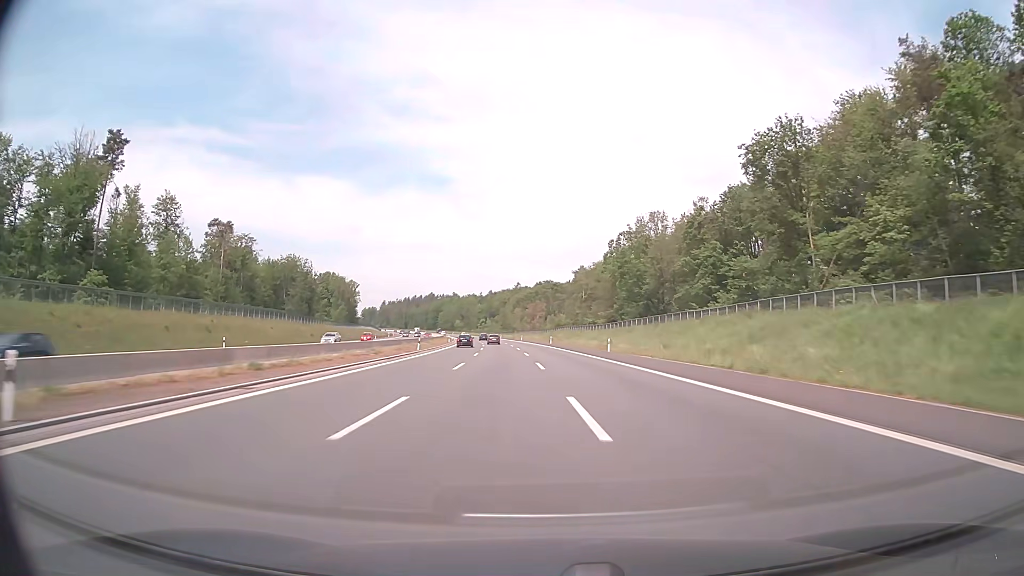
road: motorway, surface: asphalt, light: Day
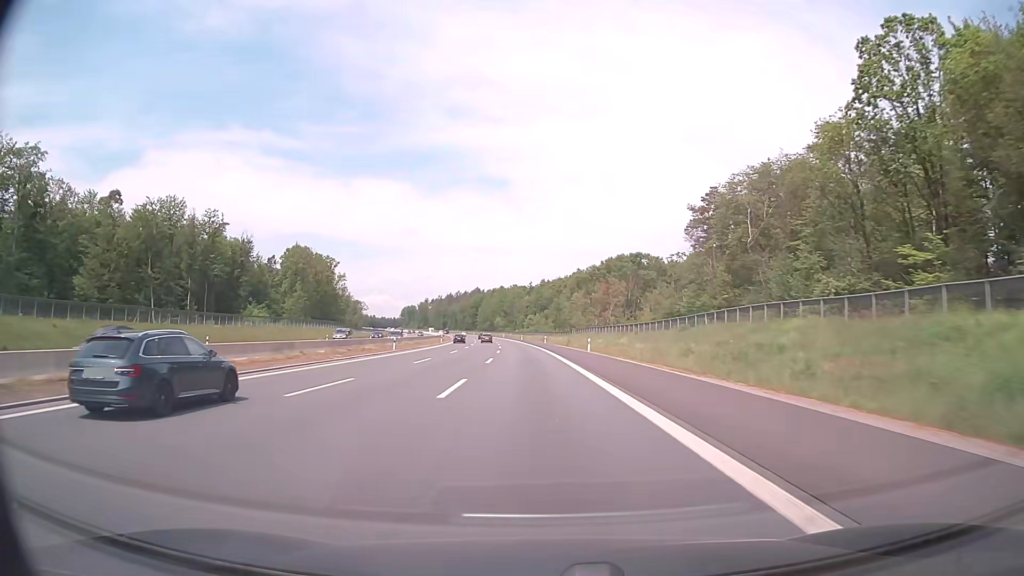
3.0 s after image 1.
(-3.3, +102.8) m; -5°
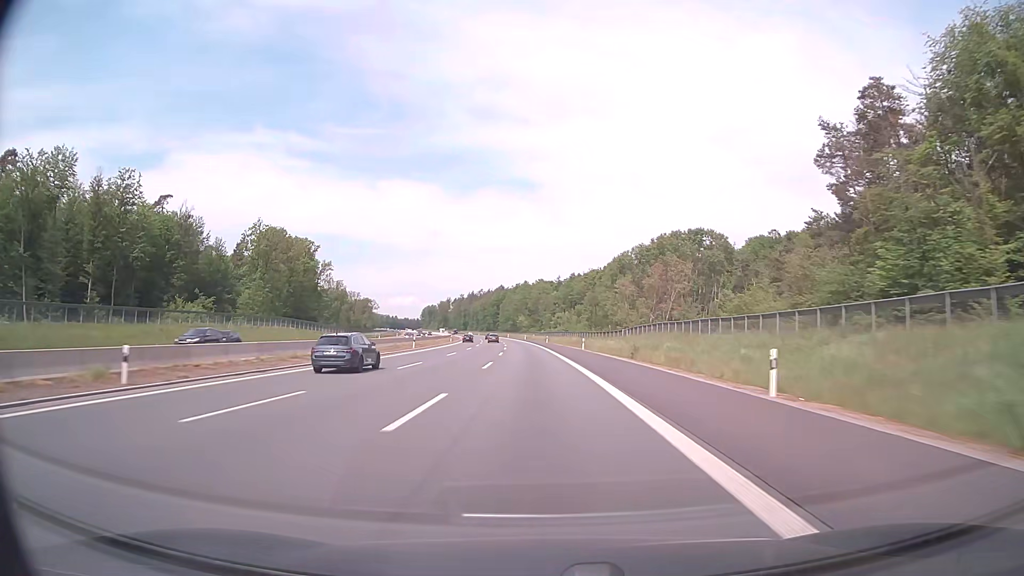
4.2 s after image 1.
(-0.9, +41.2) m; -2°
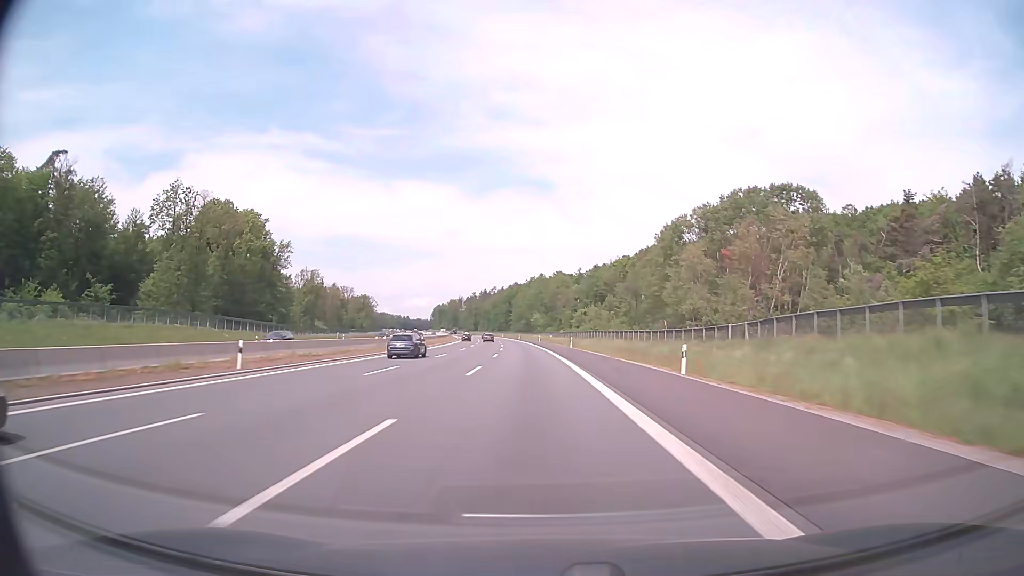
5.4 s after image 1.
(-0.6, +41.2) m; -2°
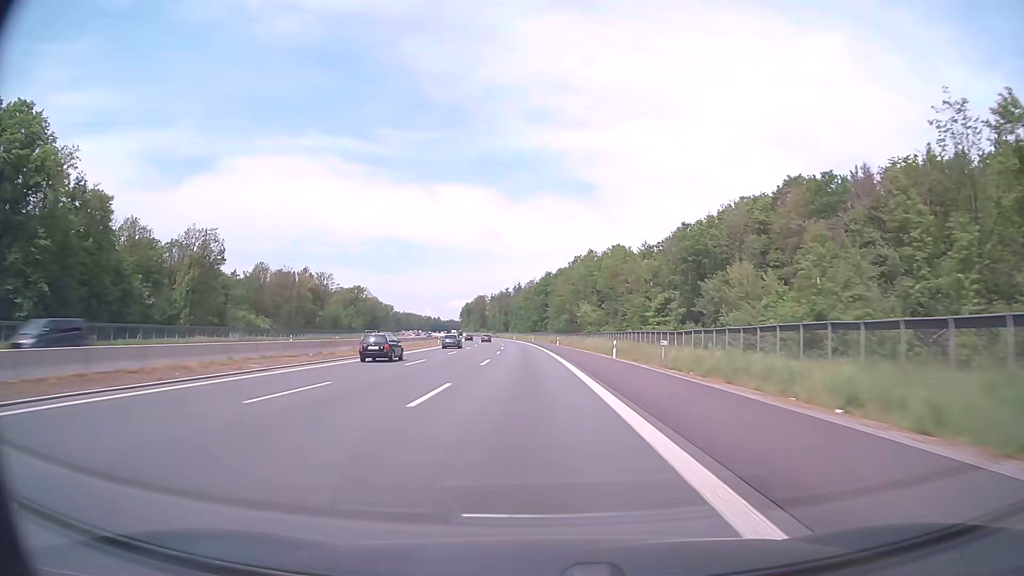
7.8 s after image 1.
(-2.6, +82.4) m; -4°
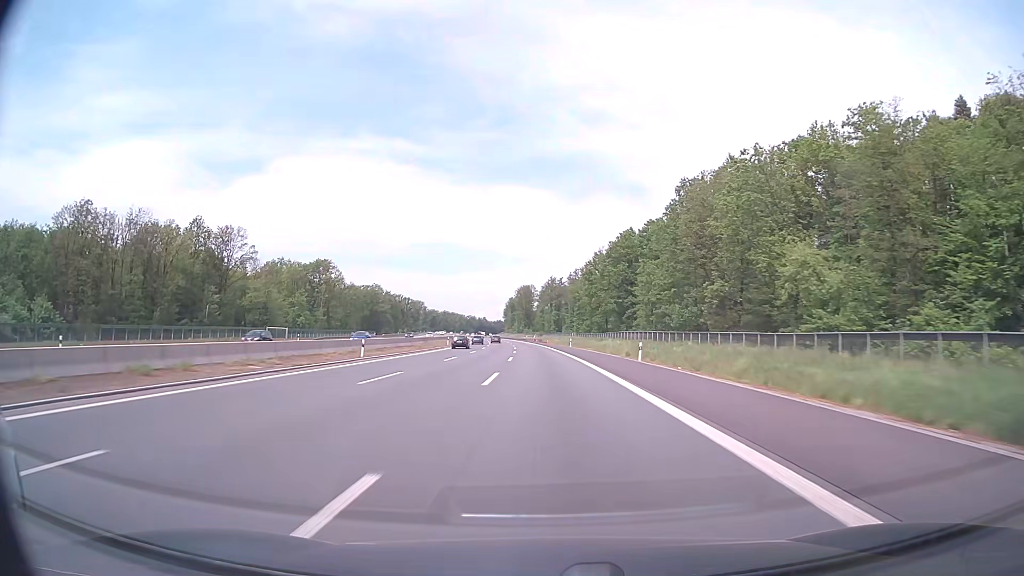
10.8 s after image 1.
(-4.5, +102.8) m; -5°
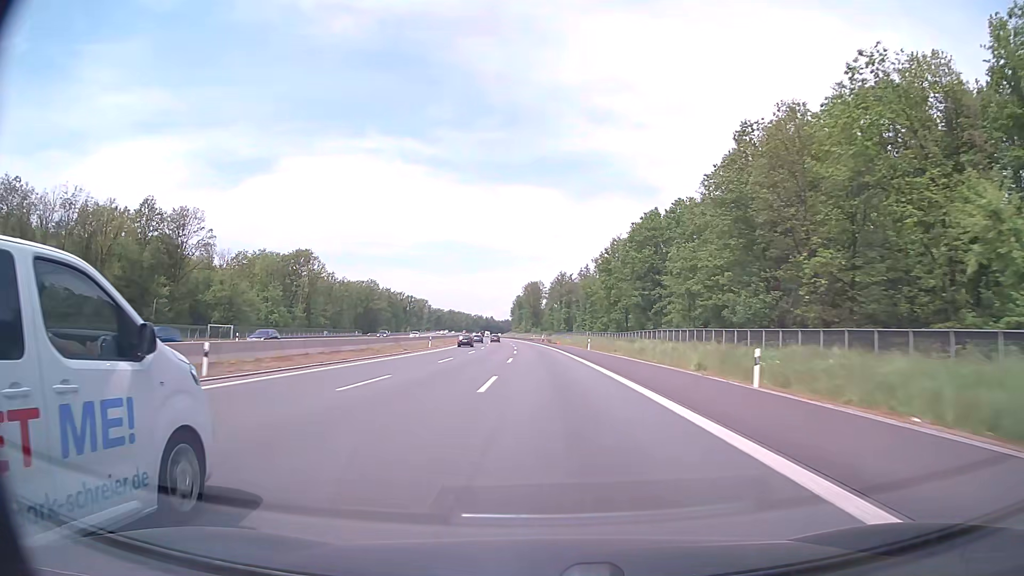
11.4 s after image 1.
(-0.2, +20.6) m; -1°
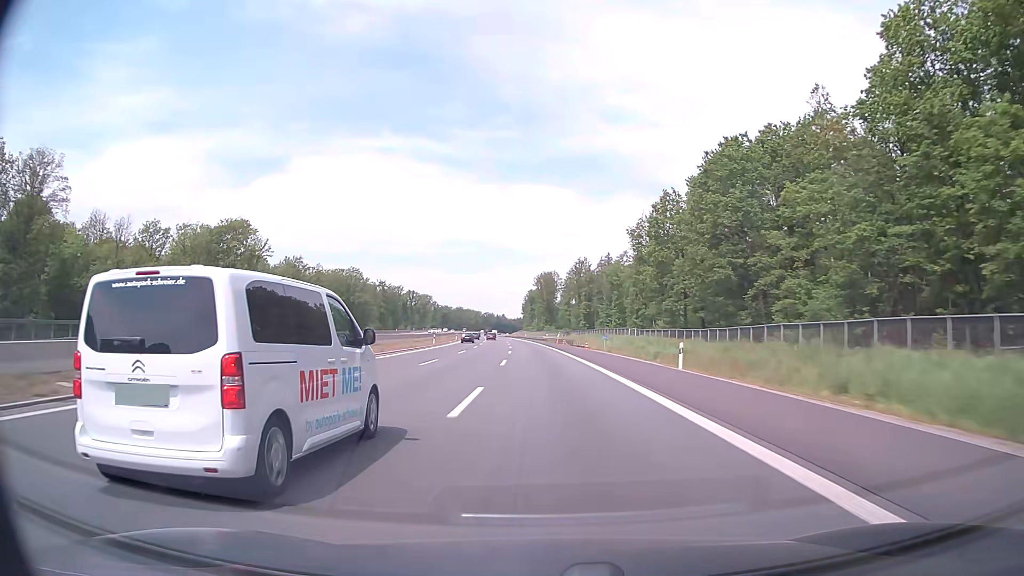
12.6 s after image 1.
(-0.4, +41.3) m; -1°
(0, +10) (0, +20) (0, +30) (0, +40) (-1, +50) (-1, +60) (-1, +70) (-2, +80) (-2, +90) (-3, +100) m
